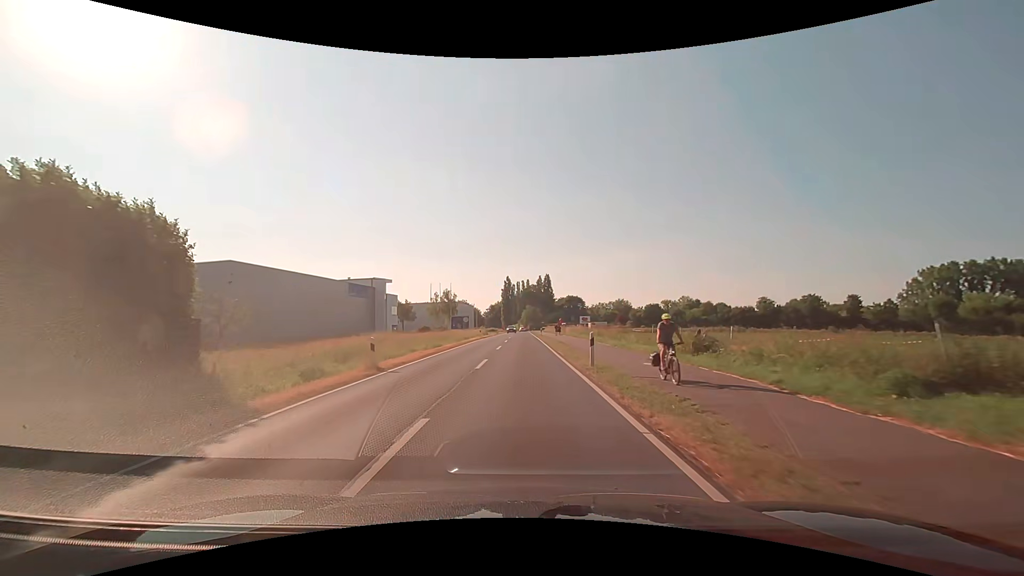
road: secondary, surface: asphalt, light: Day
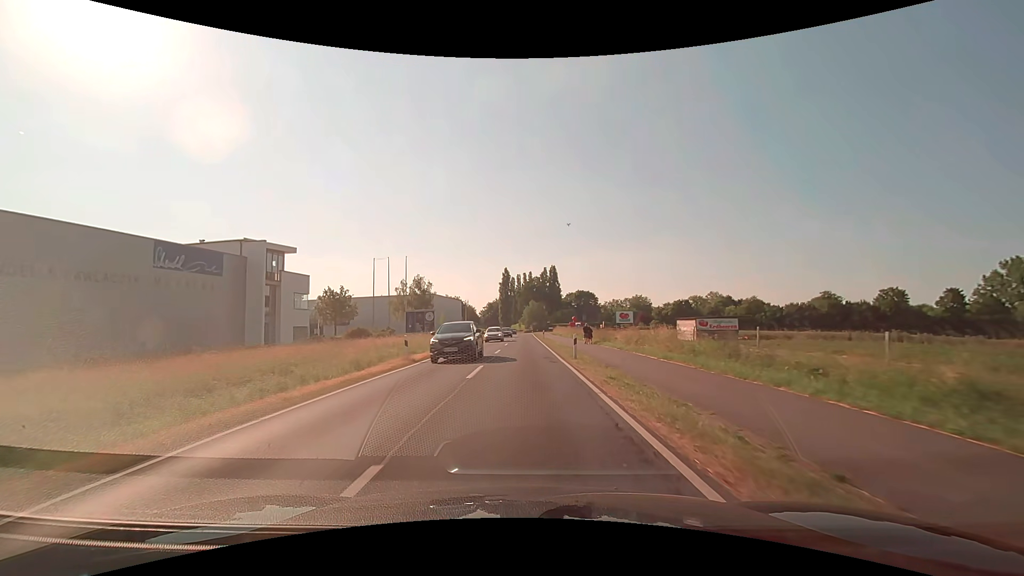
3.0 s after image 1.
(-0.1, +38.8) m; 0°
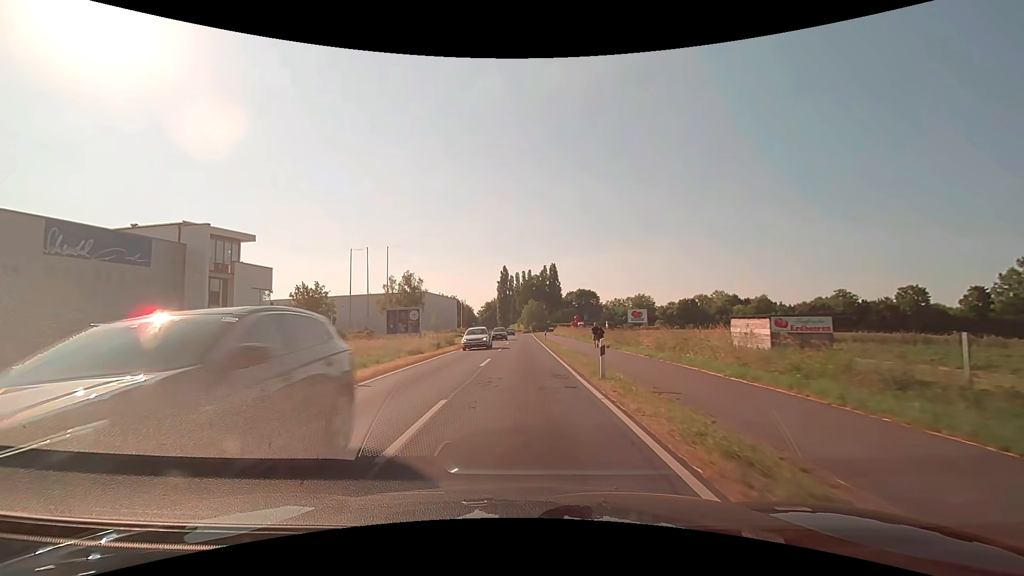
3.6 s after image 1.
(0.0, +7.8) m; 0°
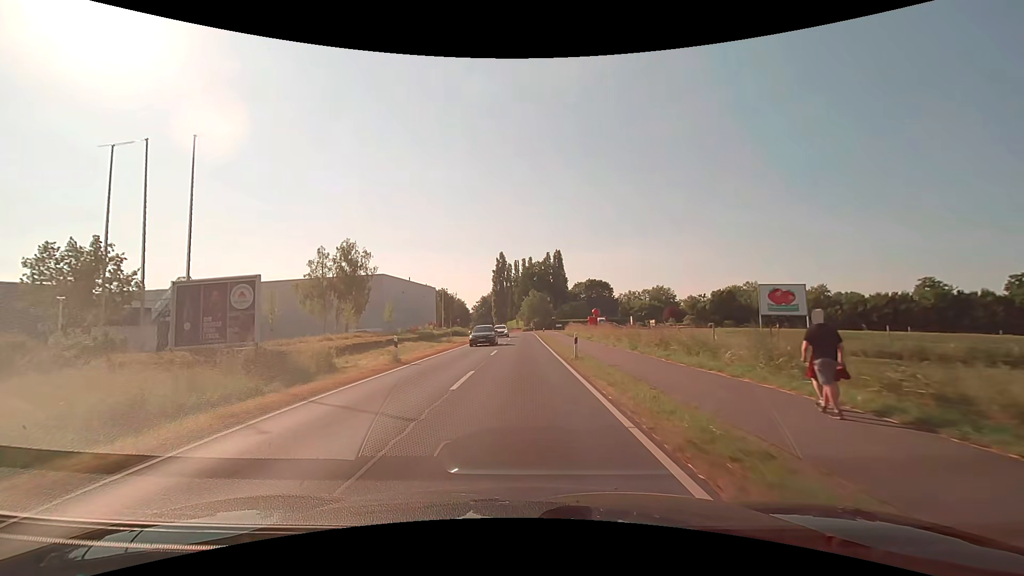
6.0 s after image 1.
(+0.1, +31.2) m; 0°
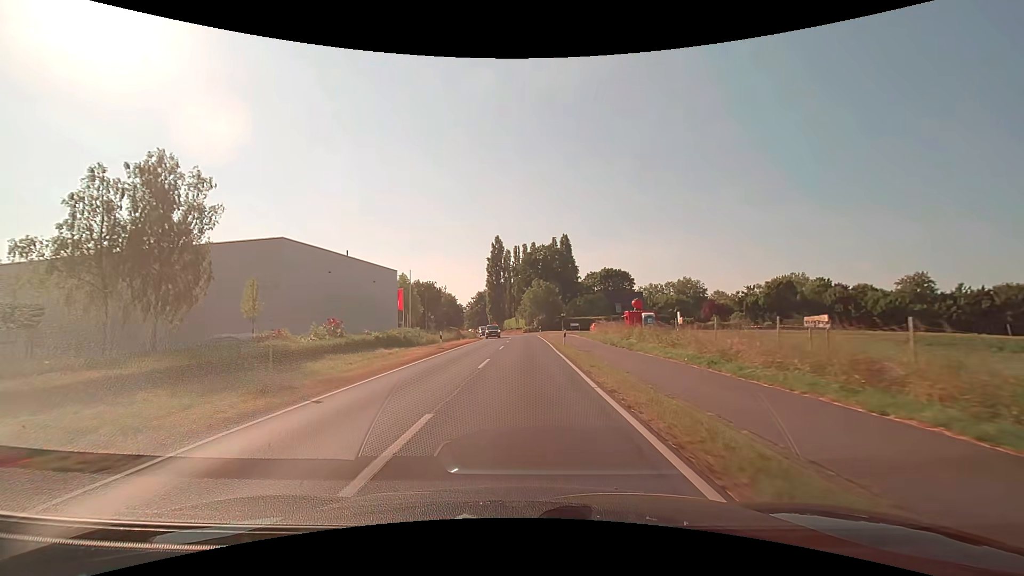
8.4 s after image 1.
(-0.1, +31.3) m; 0°
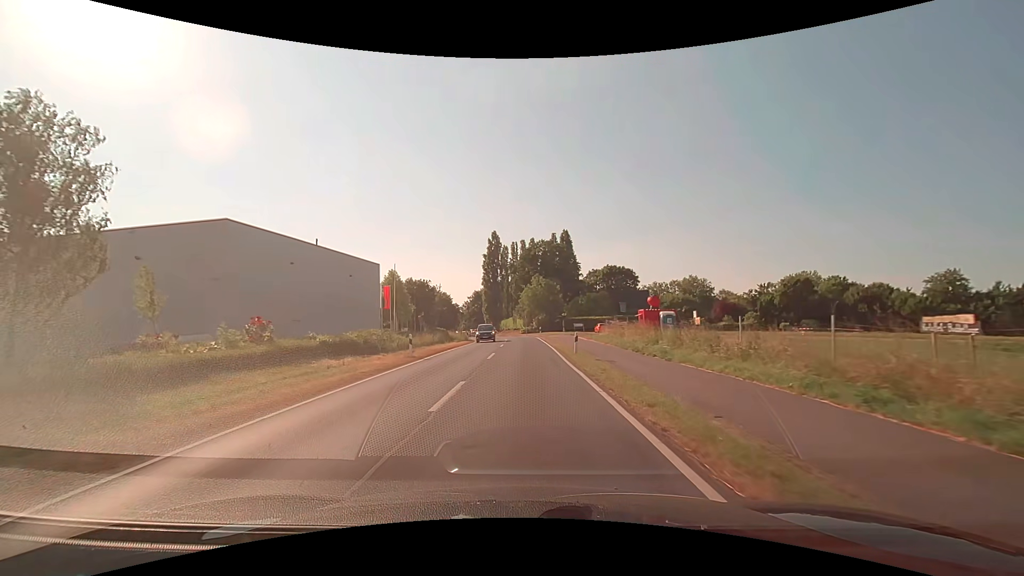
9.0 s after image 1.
(0.0, +7.8) m; 0°
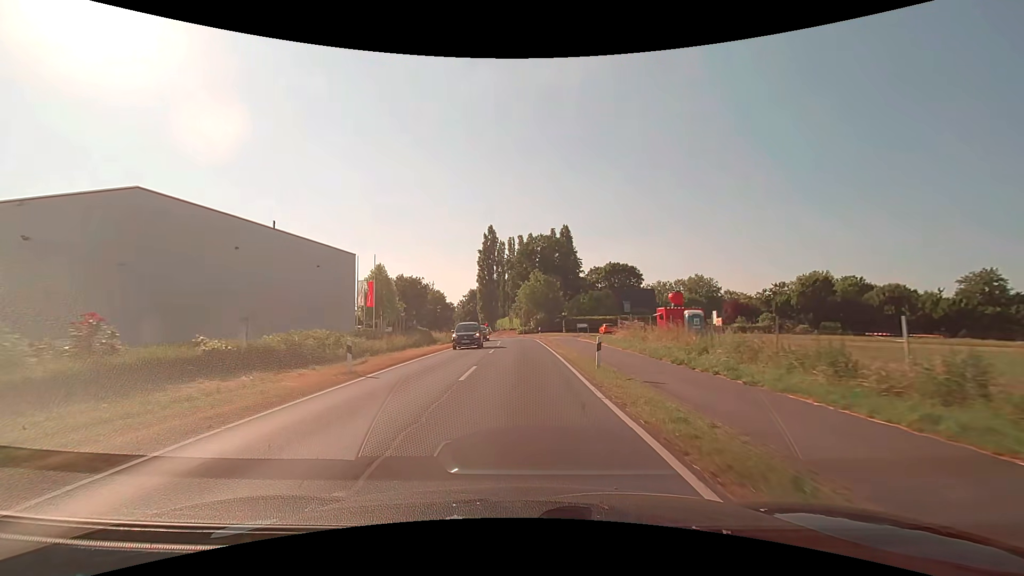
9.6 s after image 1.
(0.0, +7.8) m; 0°
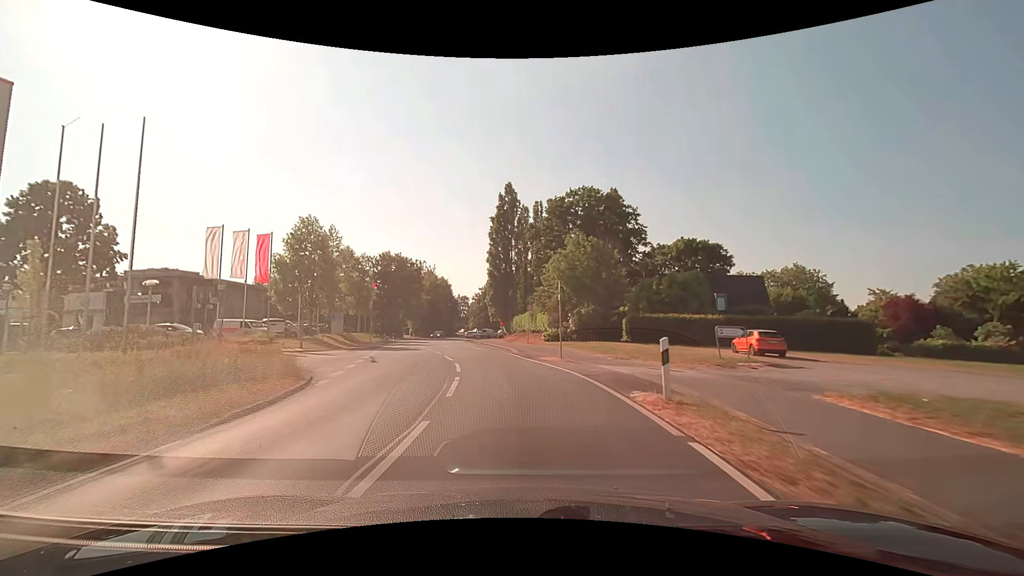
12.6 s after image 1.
(-0.4, +39.1) m; -3°
